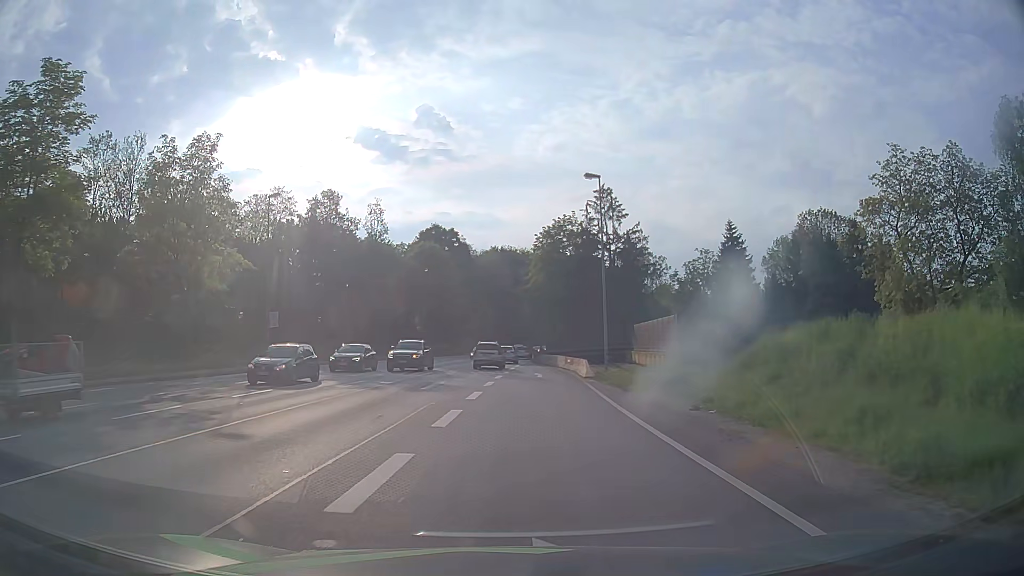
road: primary_link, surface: asphalt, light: Day
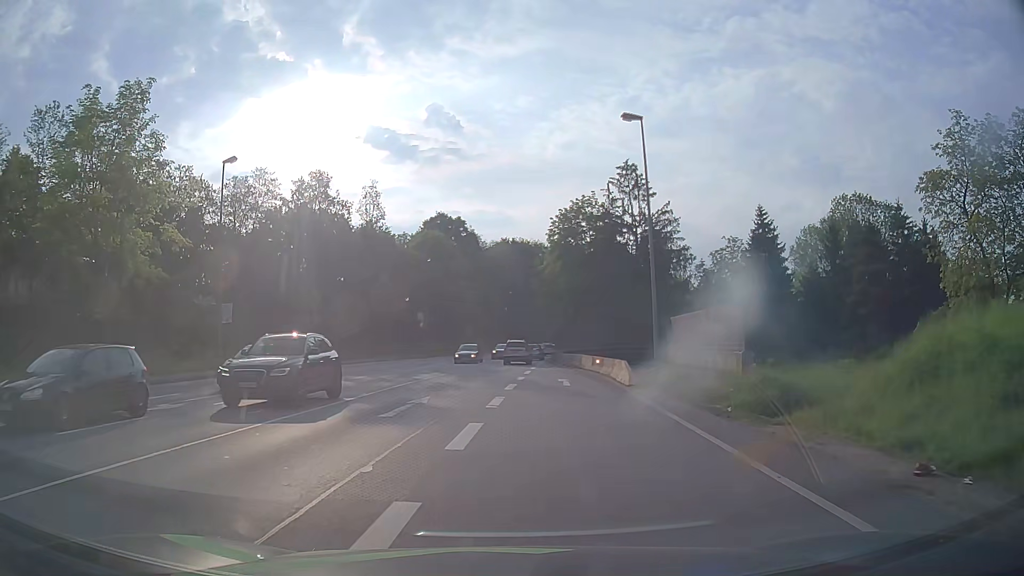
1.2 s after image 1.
(-0.1, +8.8) m; -2°
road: primary
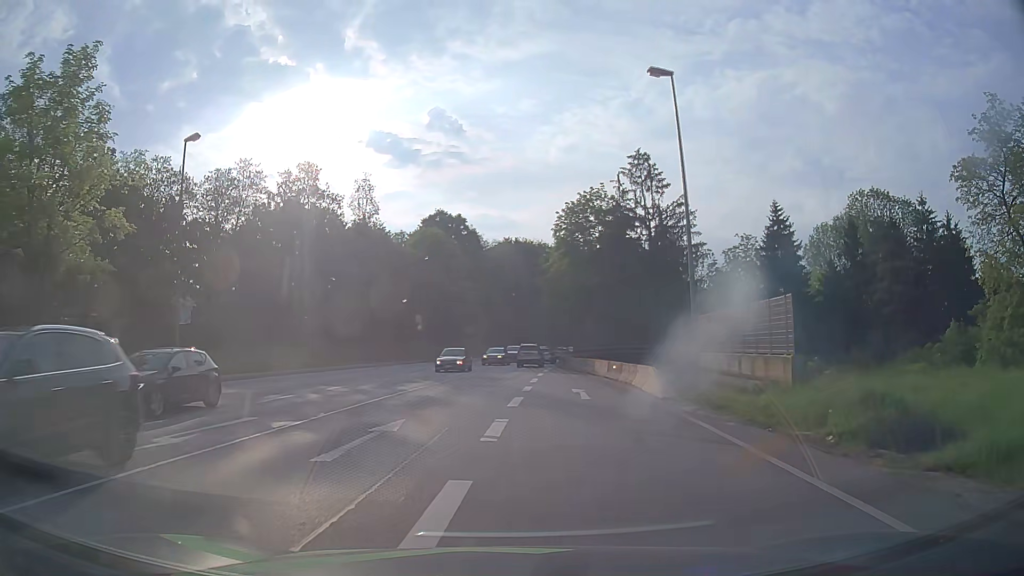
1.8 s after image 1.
(0.0, +4.9) m; 0°
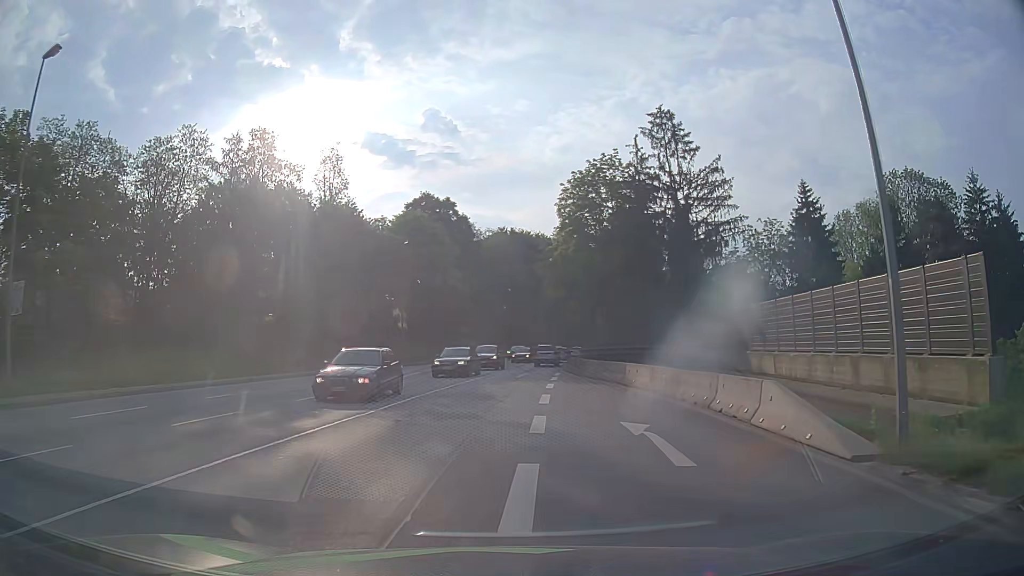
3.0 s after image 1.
(0.0, +11.1) m; 0°
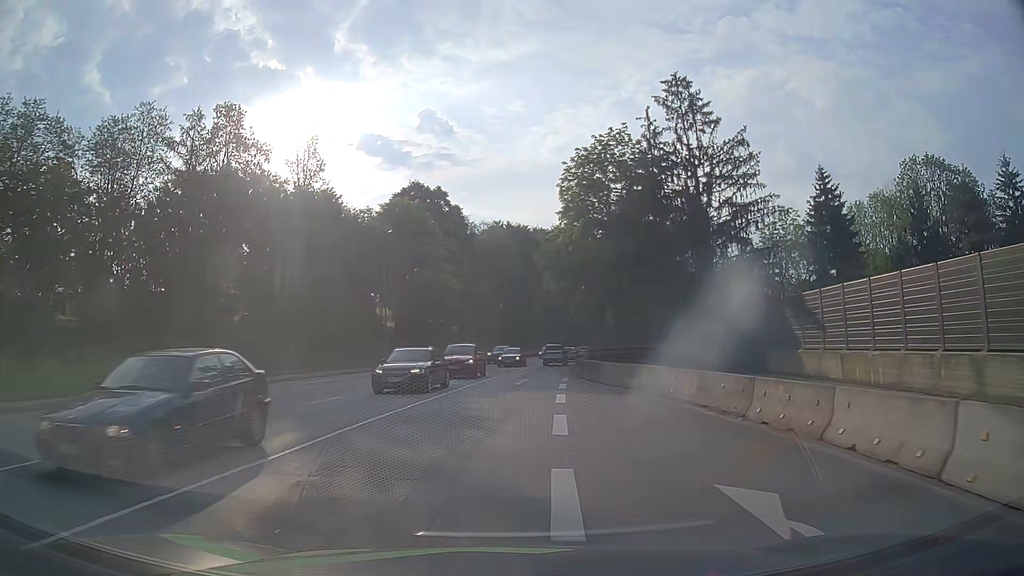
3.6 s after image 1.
(0.0, +6.3) m; 0°
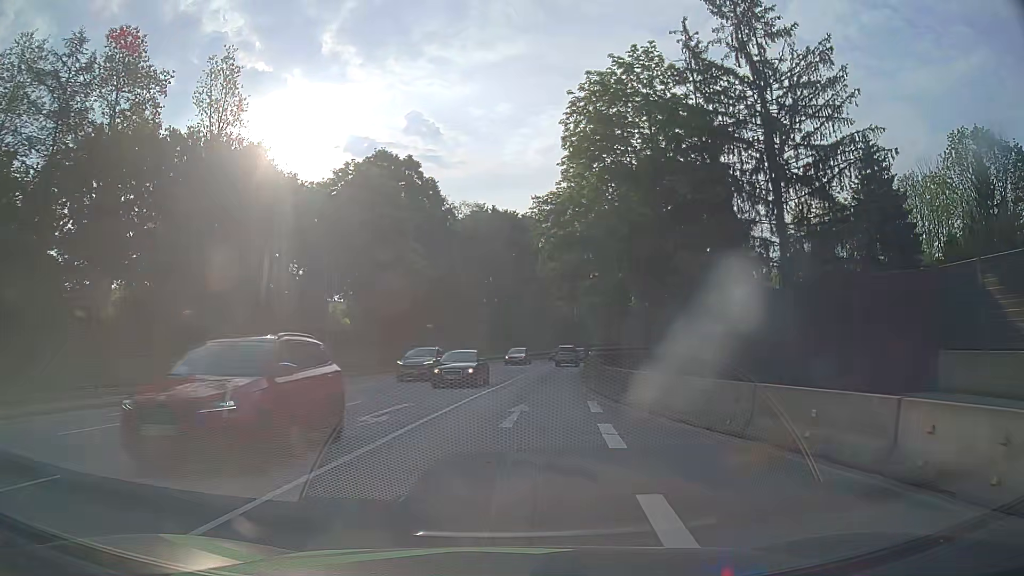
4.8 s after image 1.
(+0.1, +13.7) m; +1°
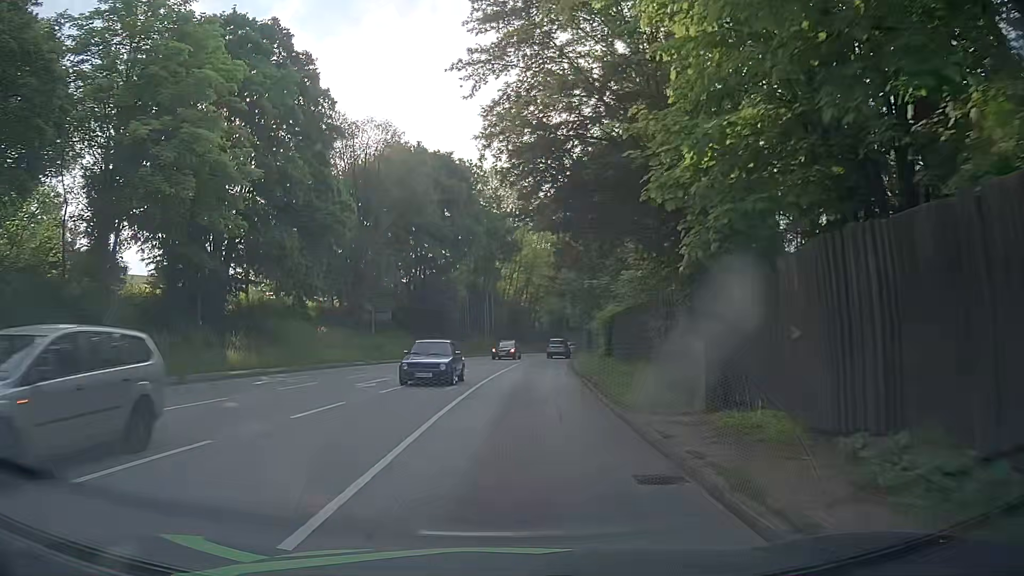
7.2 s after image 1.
(+1.3, +27.3) m; +6°
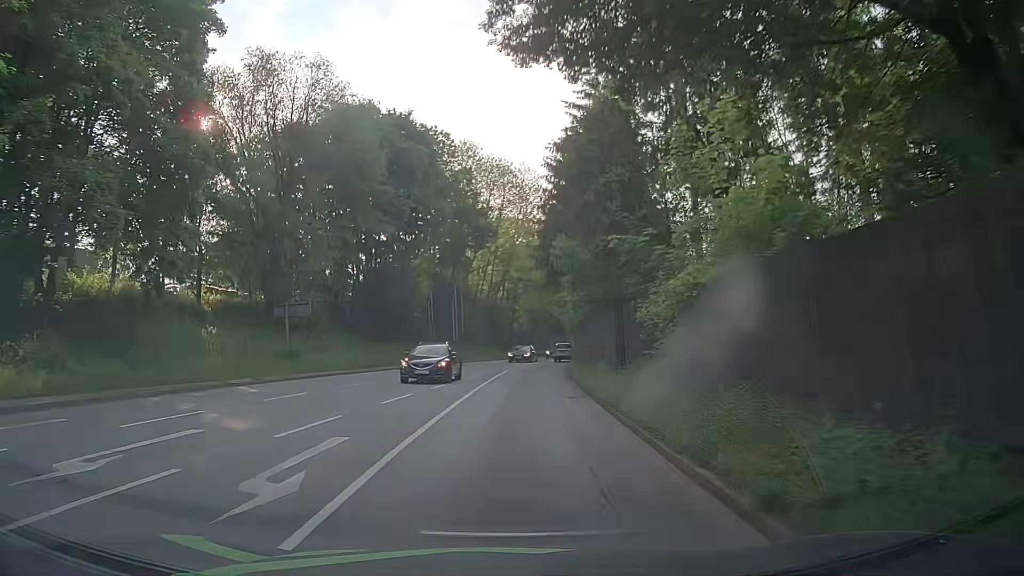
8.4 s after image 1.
(+0.1, +13.7) m; +1°
(0, +10) (0, +20) (+1, +30) (+2, +40) (+3, +50) (+4, +60) (+7, +70) (+9, +79) (+12, +89) (+15, +98) m
